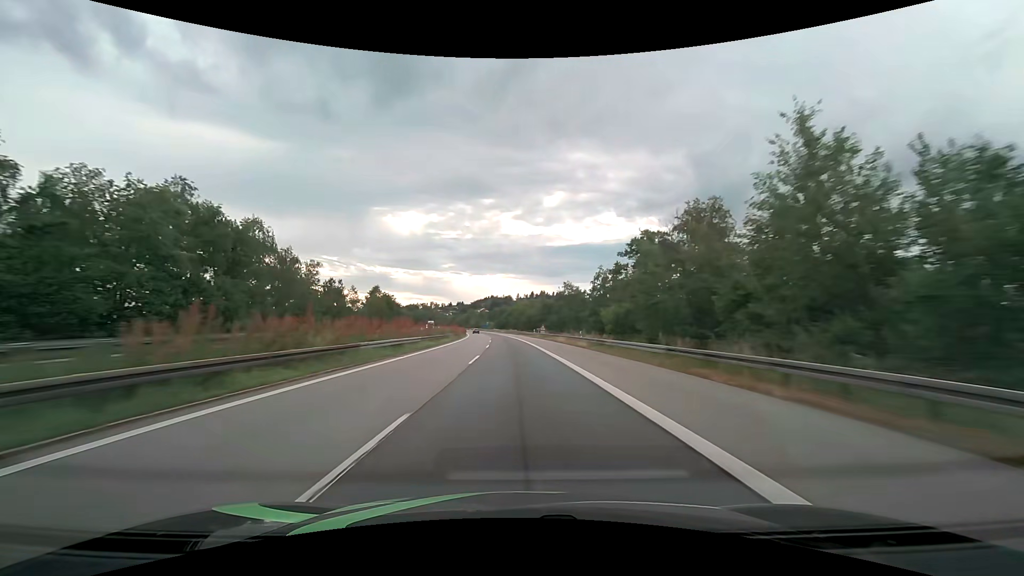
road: motorway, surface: asphalt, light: Day
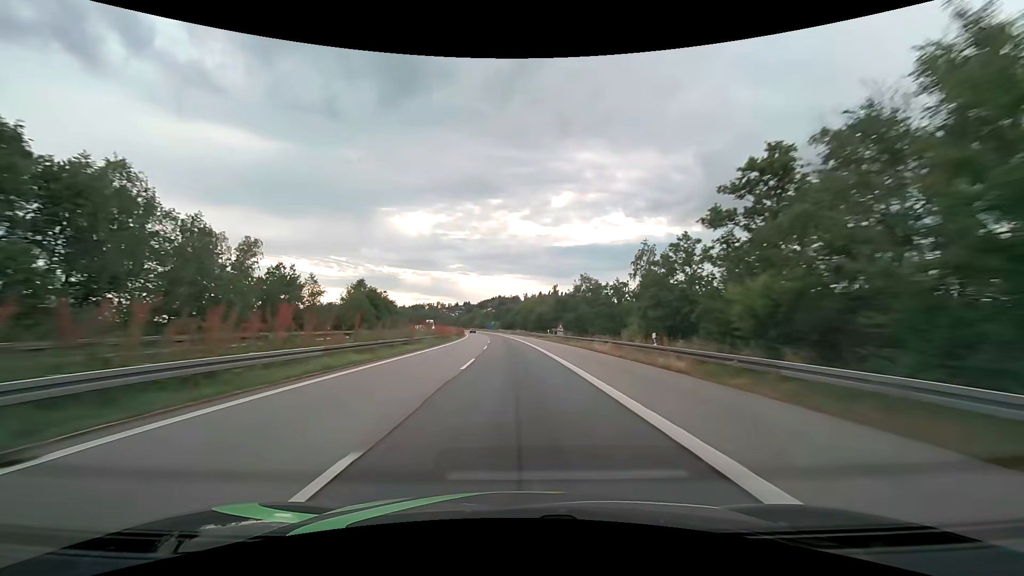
(-0.2, +20.6) m; -1°
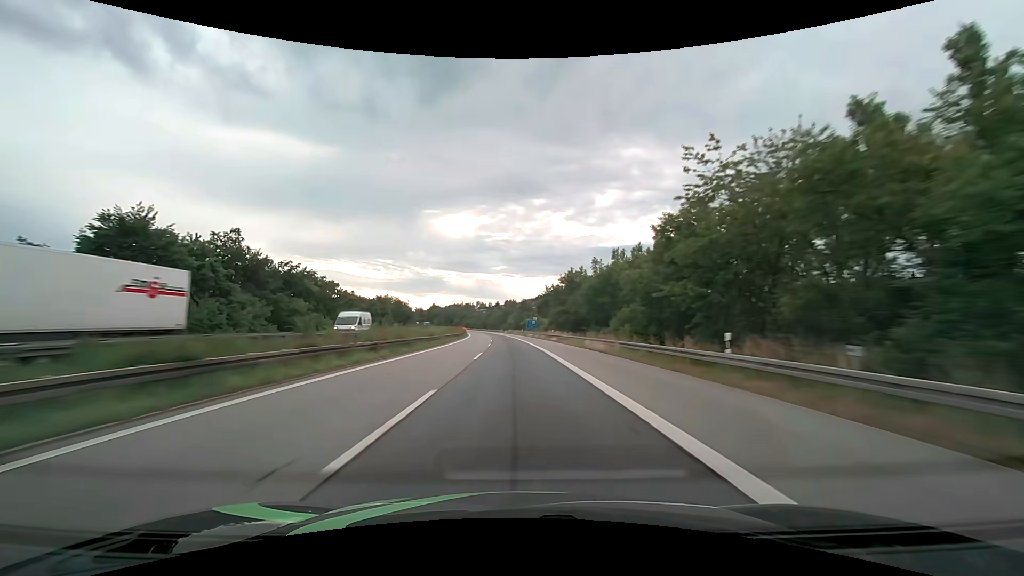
(-4.6, +103.1) m; -5°
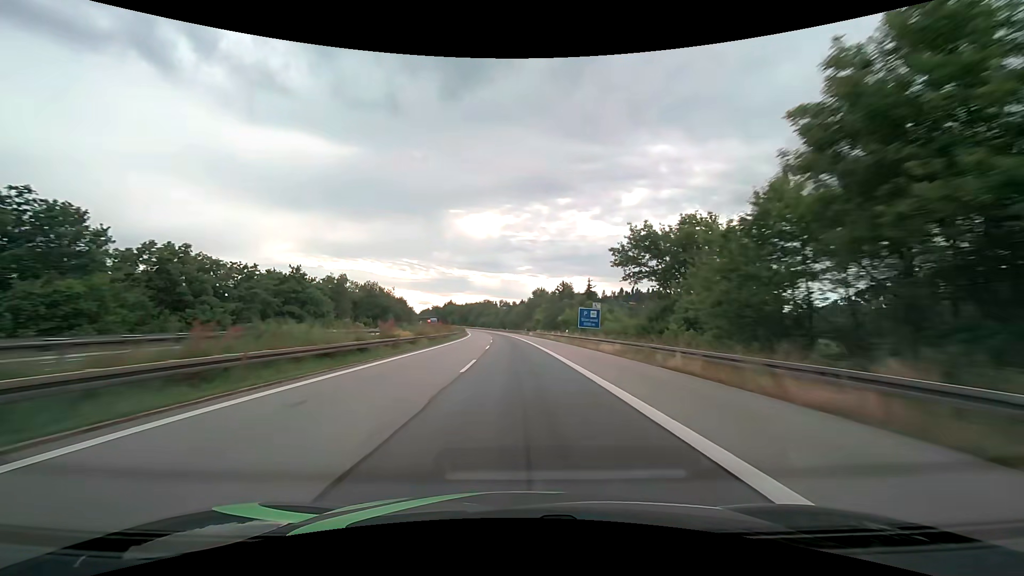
(-1.5, +61.9) m; -3°
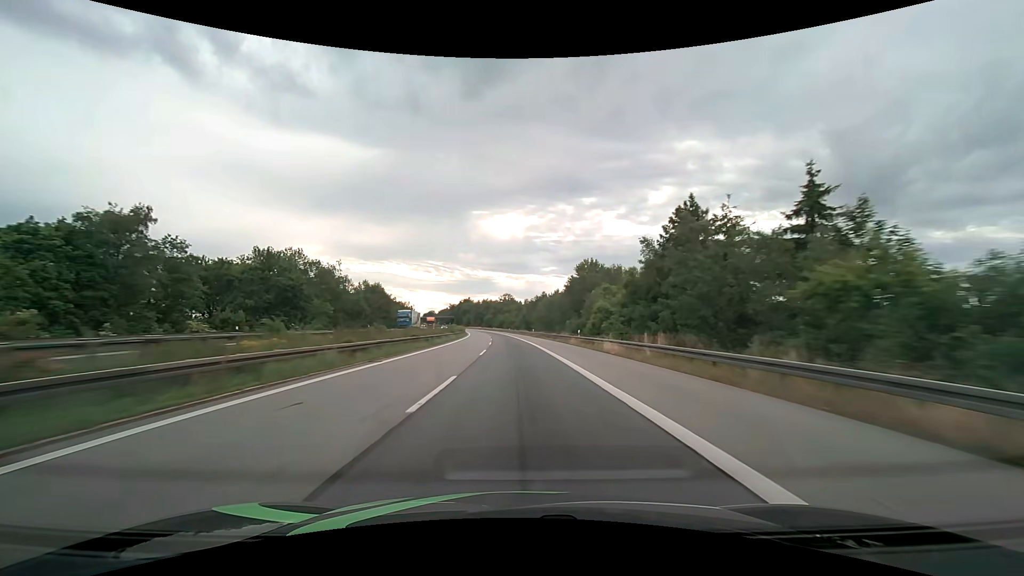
(-1.3, +61.9) m; -3°
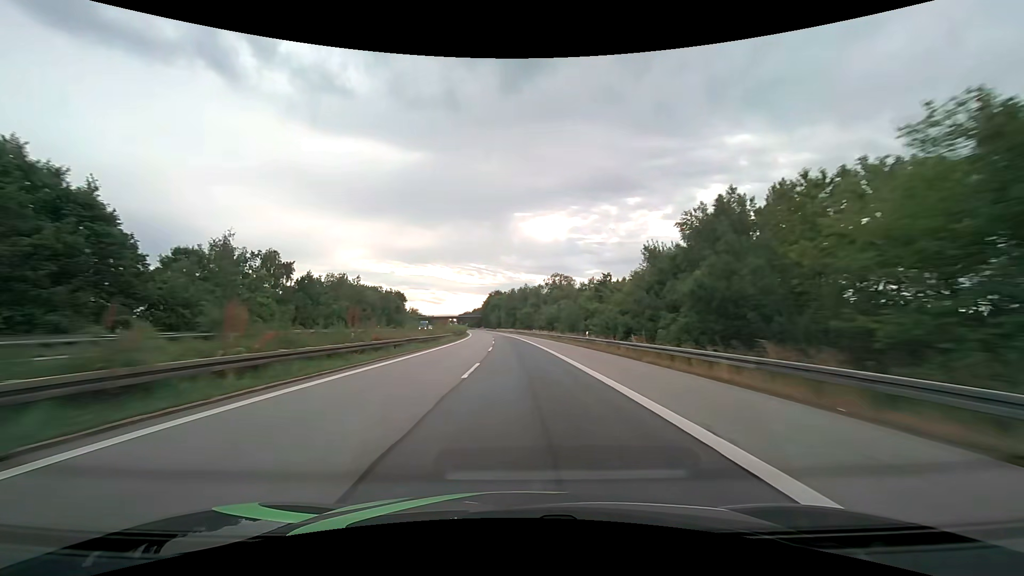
(-4.6, +103.1) m; -5°
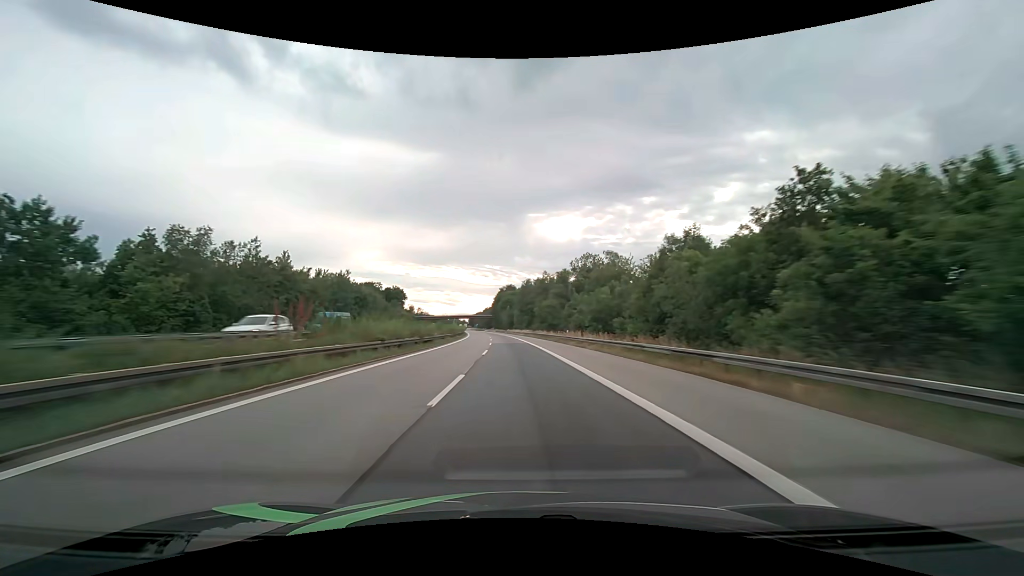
(-0.6, +41.3) m; -2°
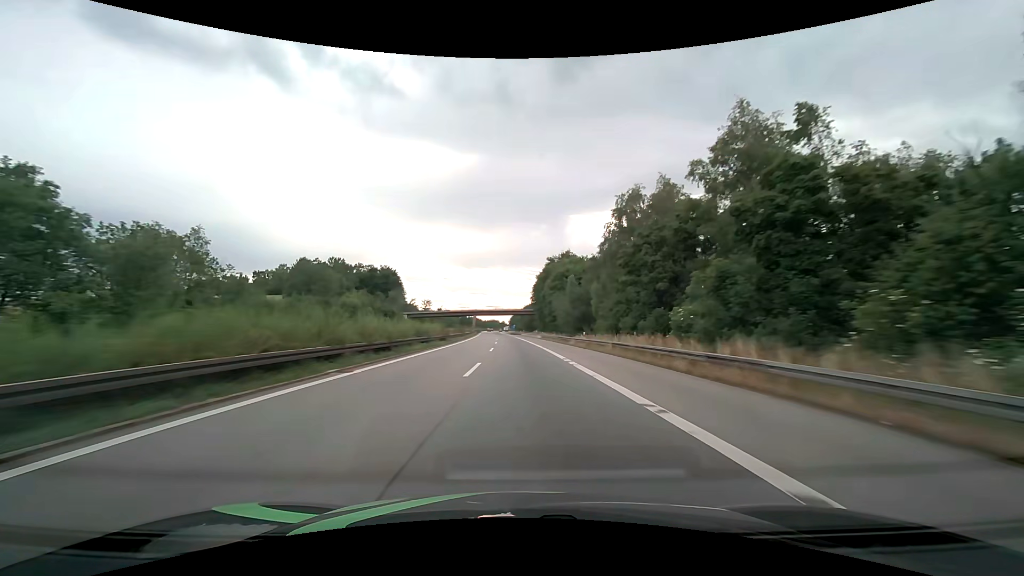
(-4.6, +103.0) m; -5°
(0, +10) (0, +20) (0, +30) (0, +40) (-1, +50) (-1, +60) (-1, +70) (-2, +80) (-2, +90) (-3, +100) m
